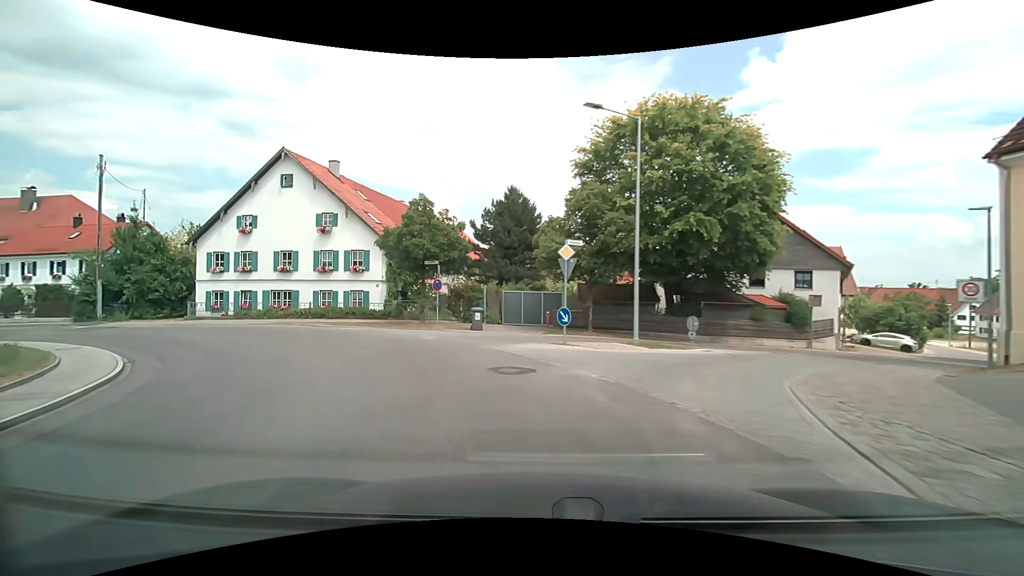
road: secondary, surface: asphalt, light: Day
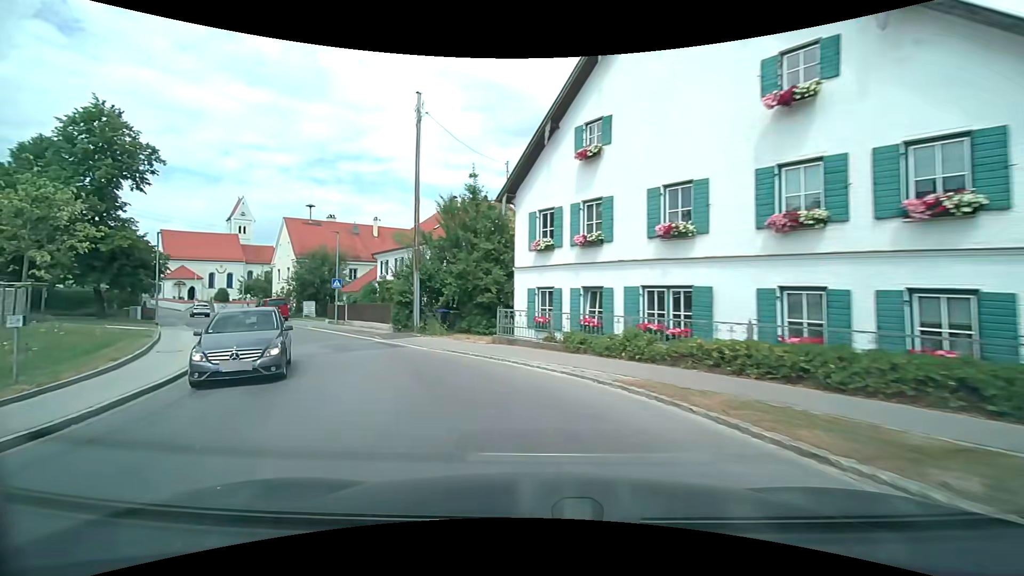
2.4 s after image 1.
(-8.3, +20.5) m; -46°
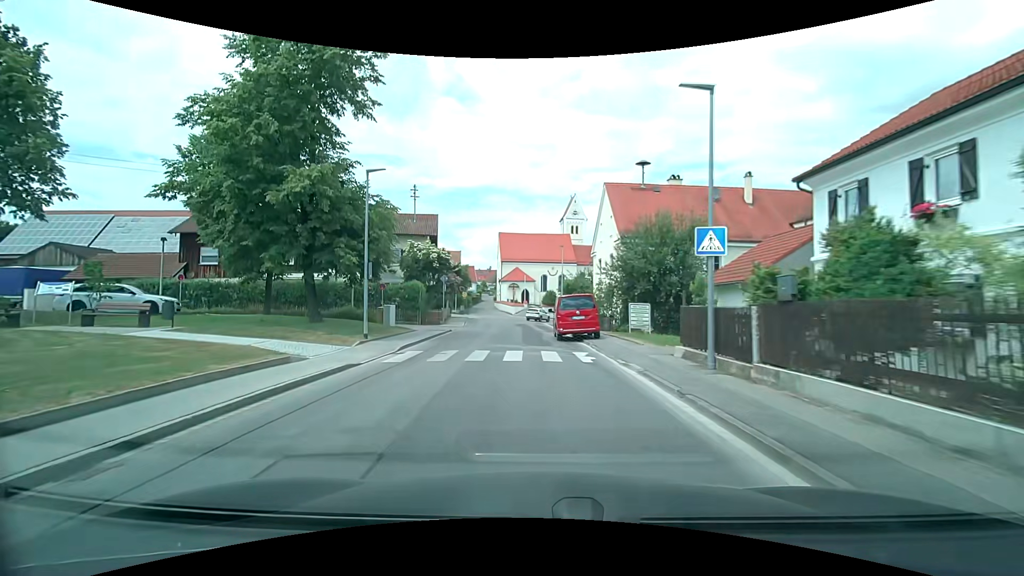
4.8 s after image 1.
(-8.3, +21.9) m; -36°
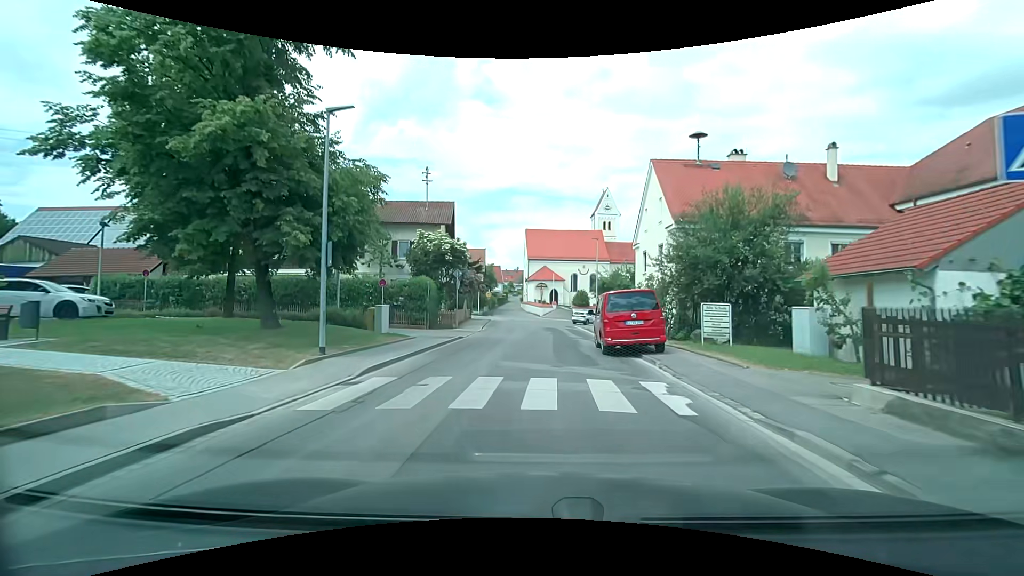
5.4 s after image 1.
(-0.3, +6.2) m; -5°
(0, +10) (0, +20) (+1, +30) (+1, +40) (+2, +50) (+5, +60) (+11, +67) (+19, +73) (+27, +79) (+36, +84) m
